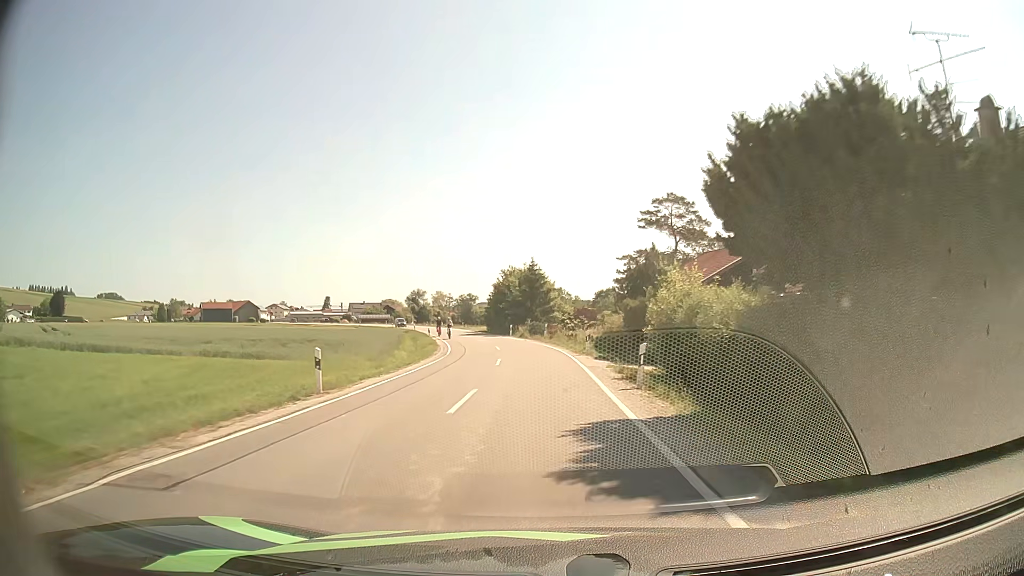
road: secondary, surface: asphalt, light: Day
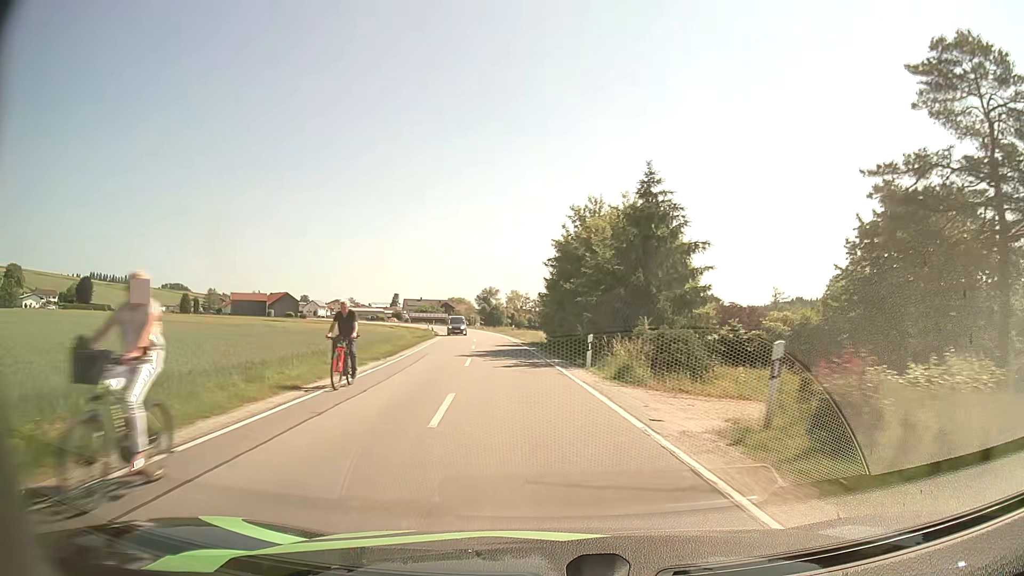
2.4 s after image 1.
(-1.6, +38.7) m; -6°
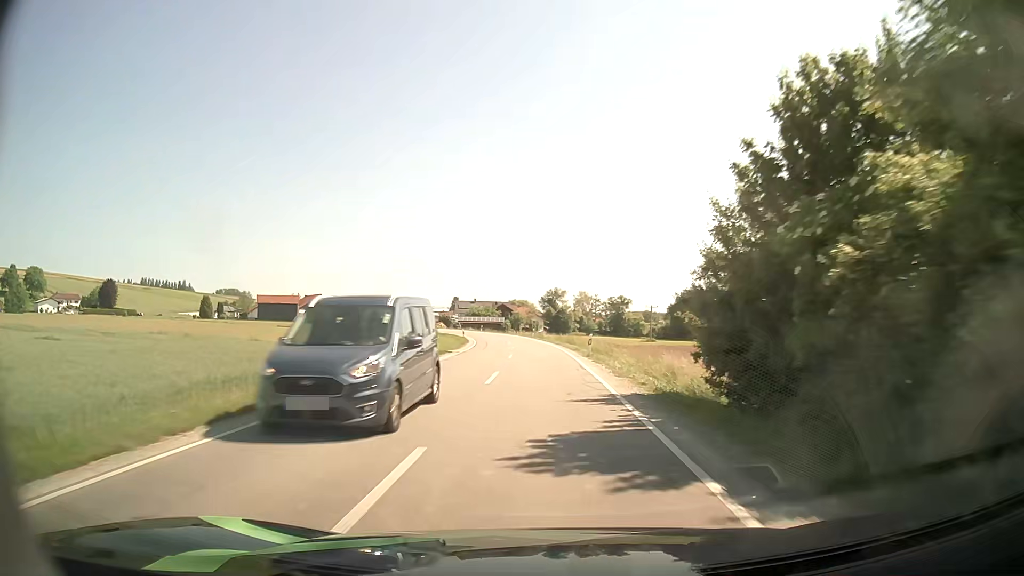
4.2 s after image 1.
(-1.9, +29.3) m; -6°
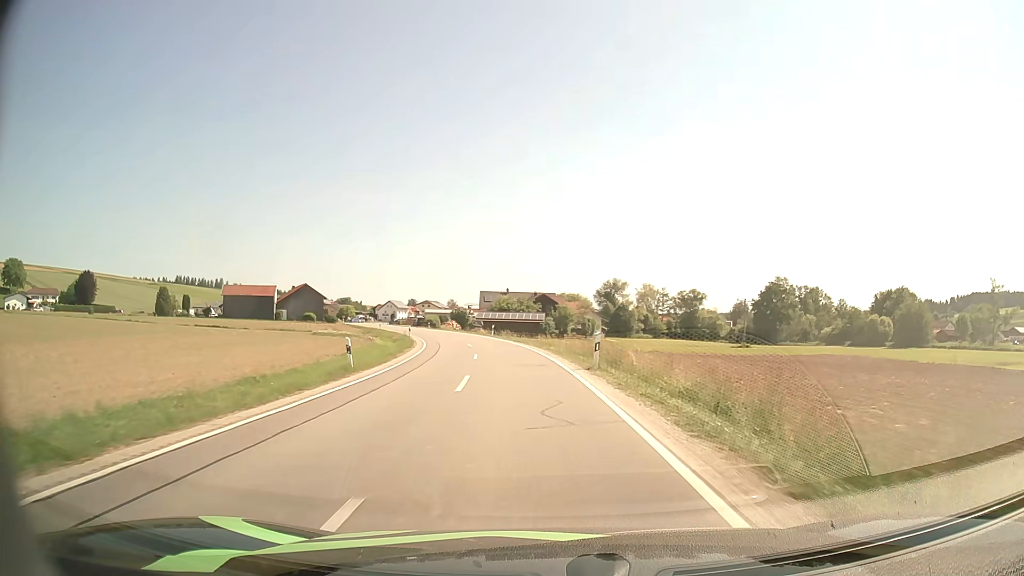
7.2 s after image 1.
(-1.3, +49.9) m; -4°
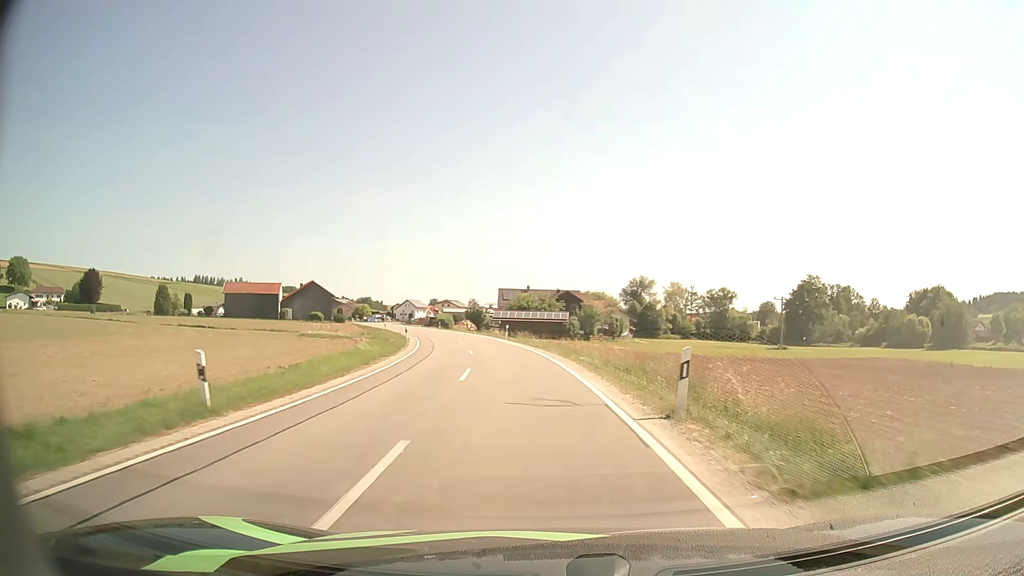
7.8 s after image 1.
(-0.2, +9.9) m; -2°
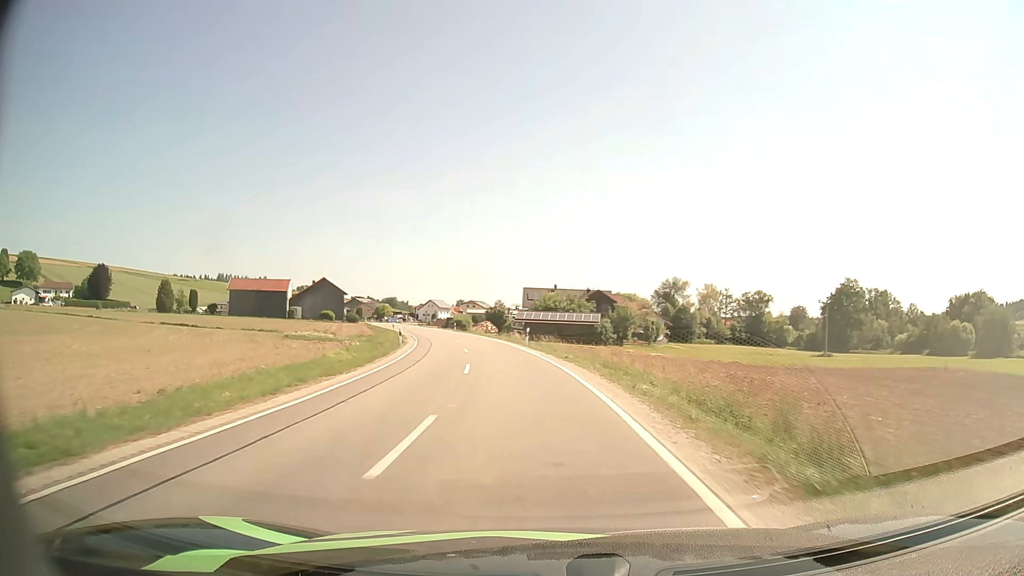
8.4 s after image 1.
(-0.2, +9.9) m; -2°
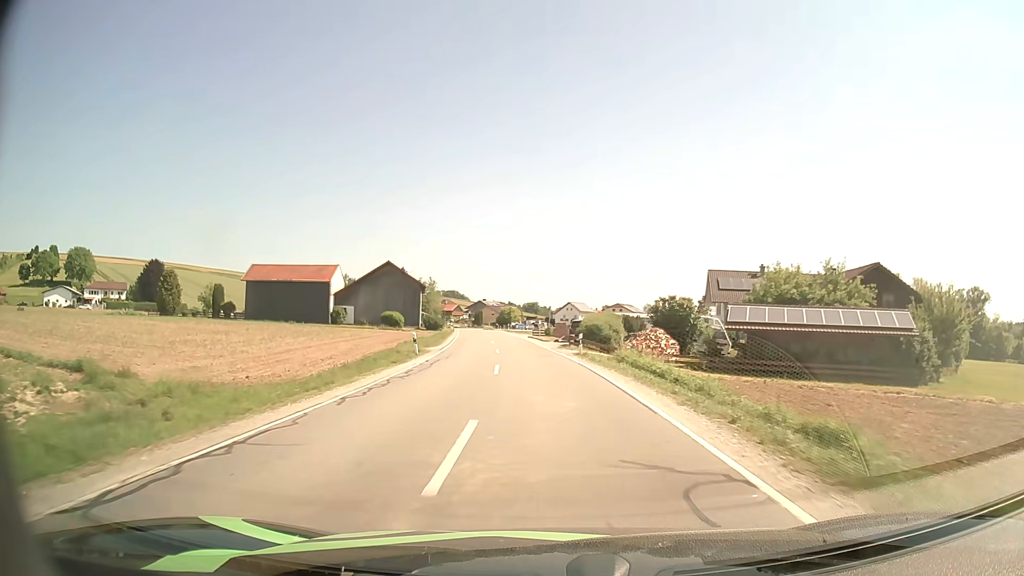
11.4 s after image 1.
(-5.4, +47.7) m; -12°
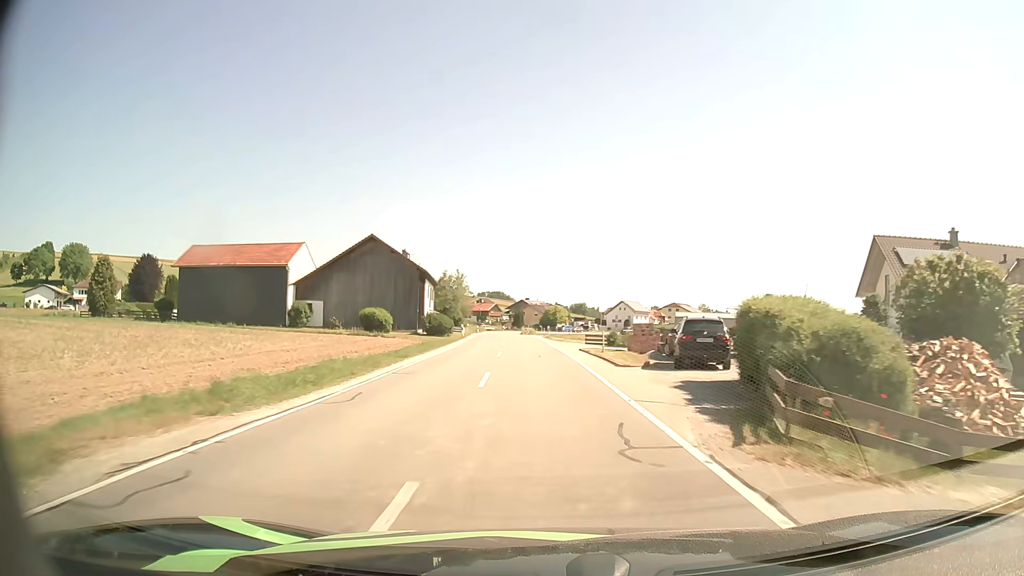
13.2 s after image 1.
(-1.0, +28.2) m; -4°
(0, +10) (0, +20) (-1, +30) (-1, +40) (-2, +50) (-2, +60) (-3, +70) (-4, +80) (-5, +90) (-6, +100) m
